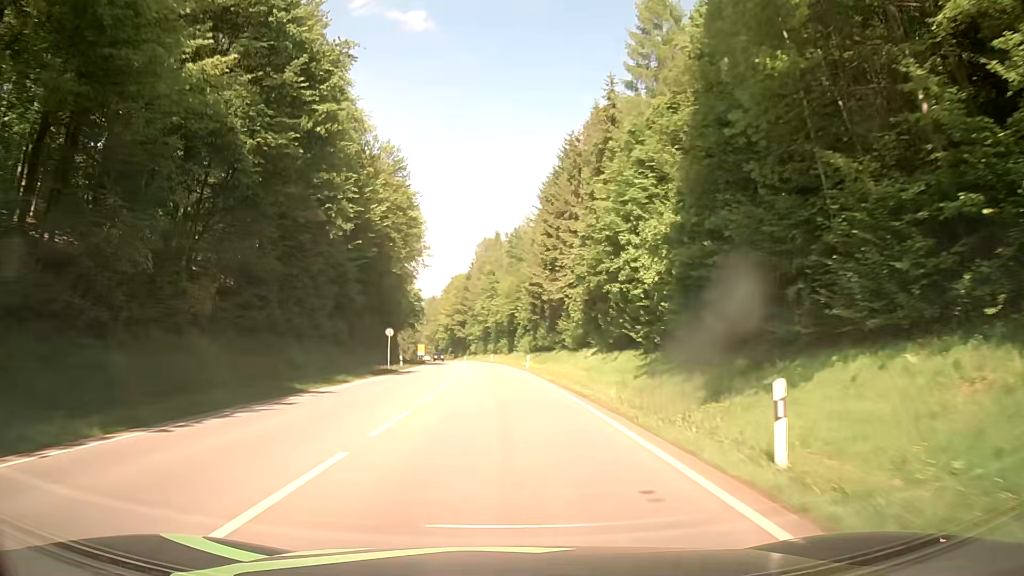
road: secondary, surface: asphalt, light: Day
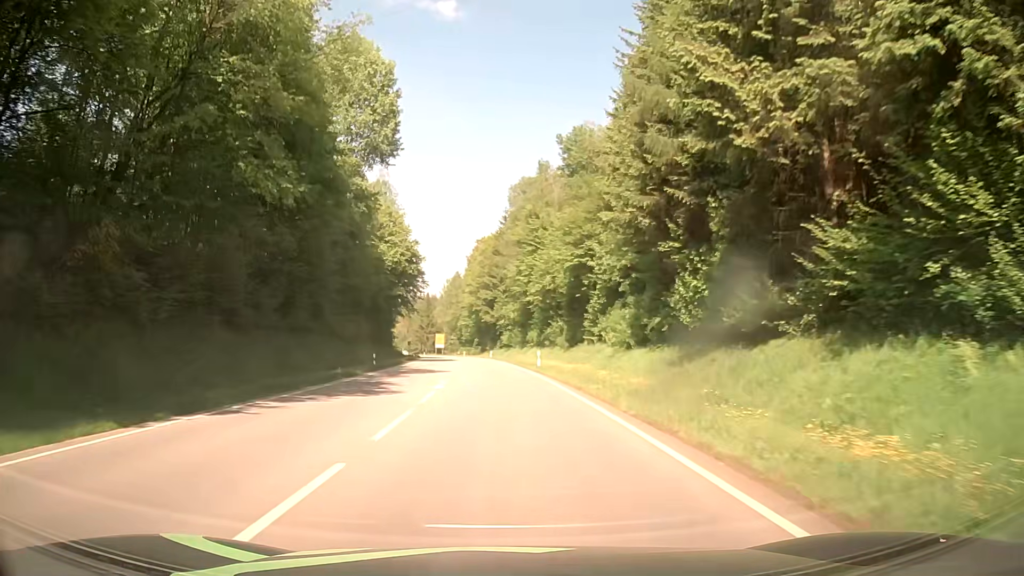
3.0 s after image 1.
(-1.6, +55.1) m; -4°
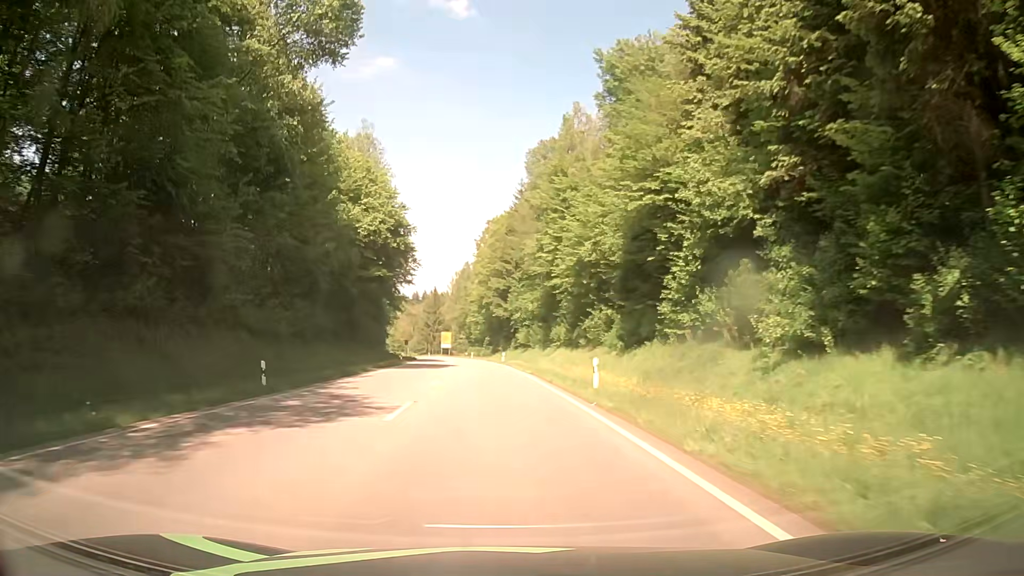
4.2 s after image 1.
(-0.1, +21.9) m; -1°
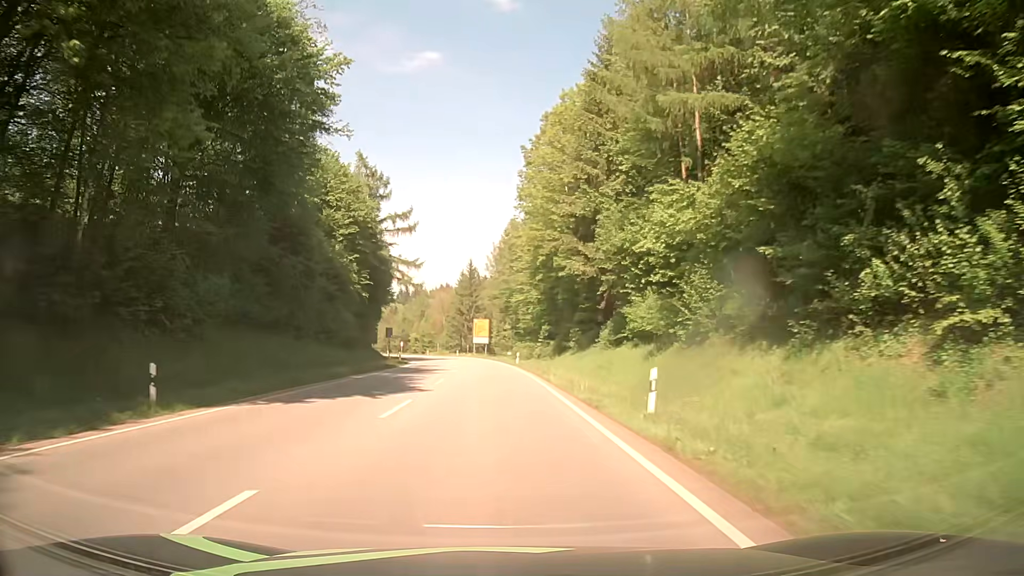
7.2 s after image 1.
(-1.4, +54.8) m; -4°
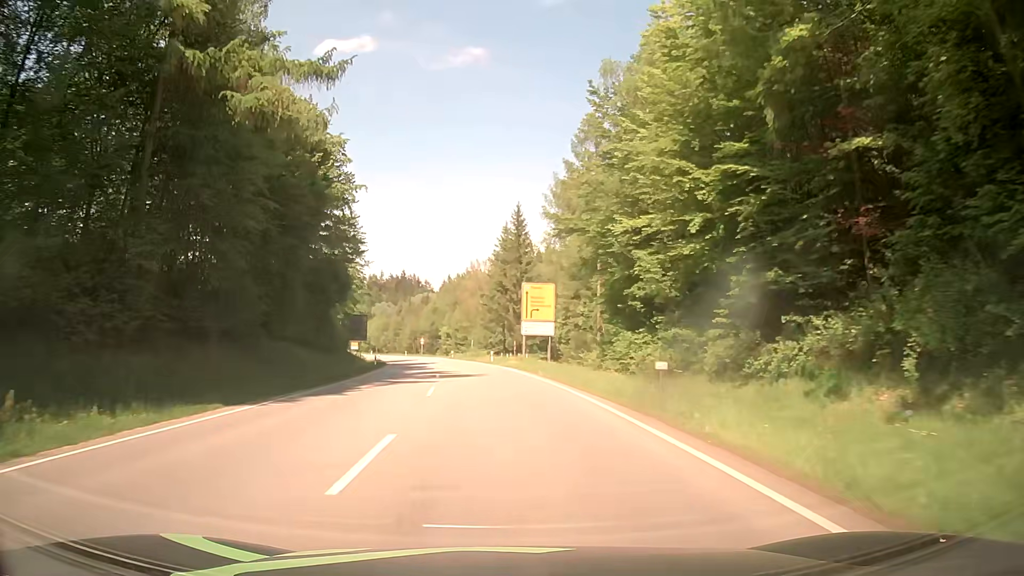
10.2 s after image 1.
(-2.6, +55.1) m; -5°
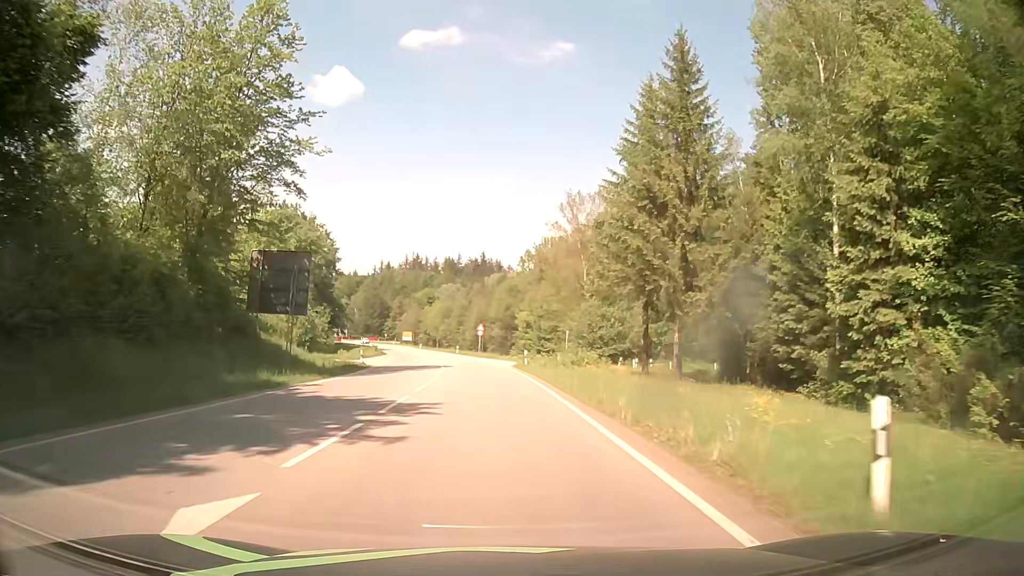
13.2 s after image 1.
(-3.3, +53.6) m; -7°
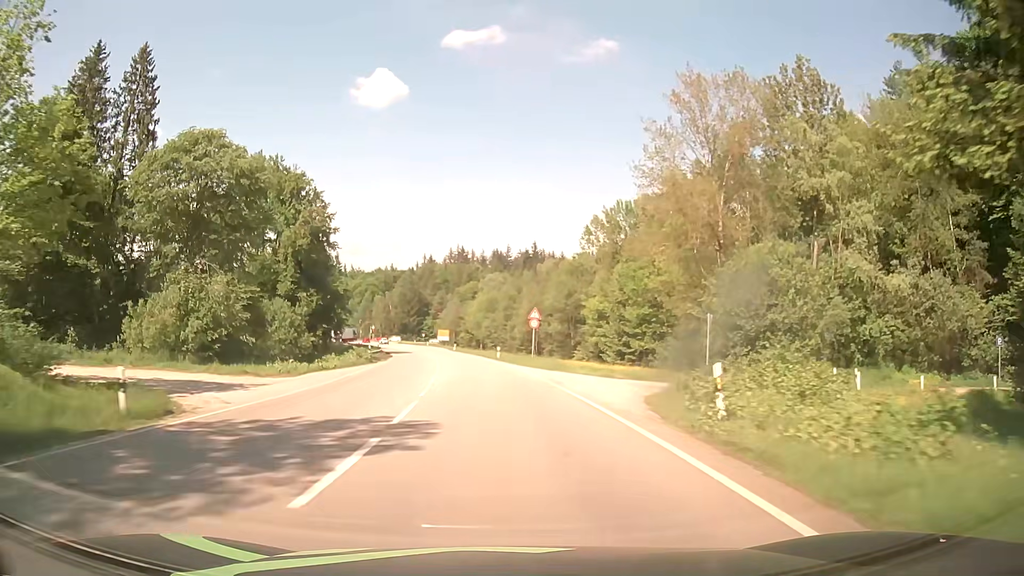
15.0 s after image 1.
(-1.4, +32.2) m; -5°
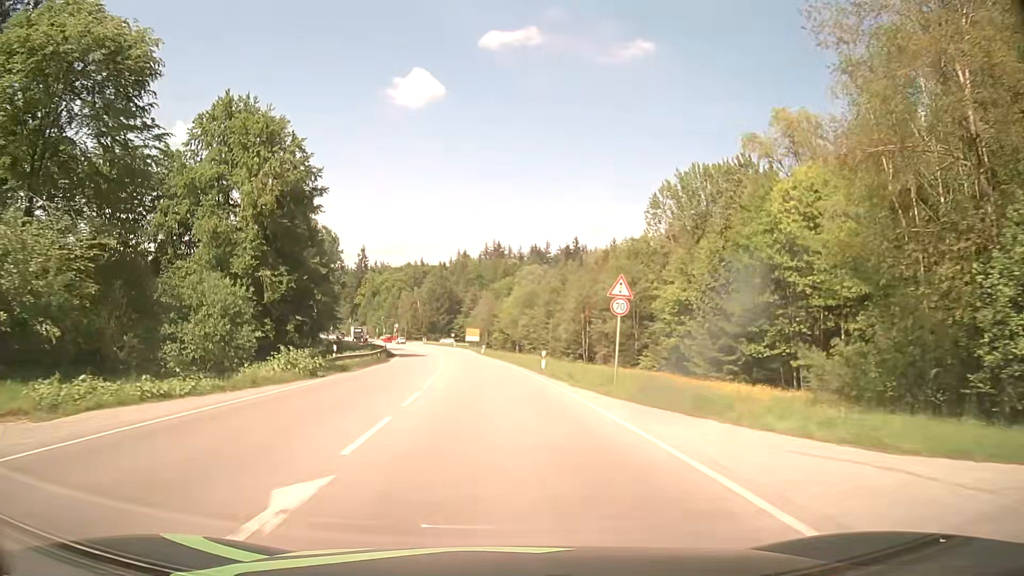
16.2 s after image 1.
(-0.6, +21.7) m; -3°
(0, +10) (0, +20) (-1, +30) (-2, +40) (-3, +50) (-3, +60) (-4, +70) (-5, +80) (-6, +90) (-7, +100) m
